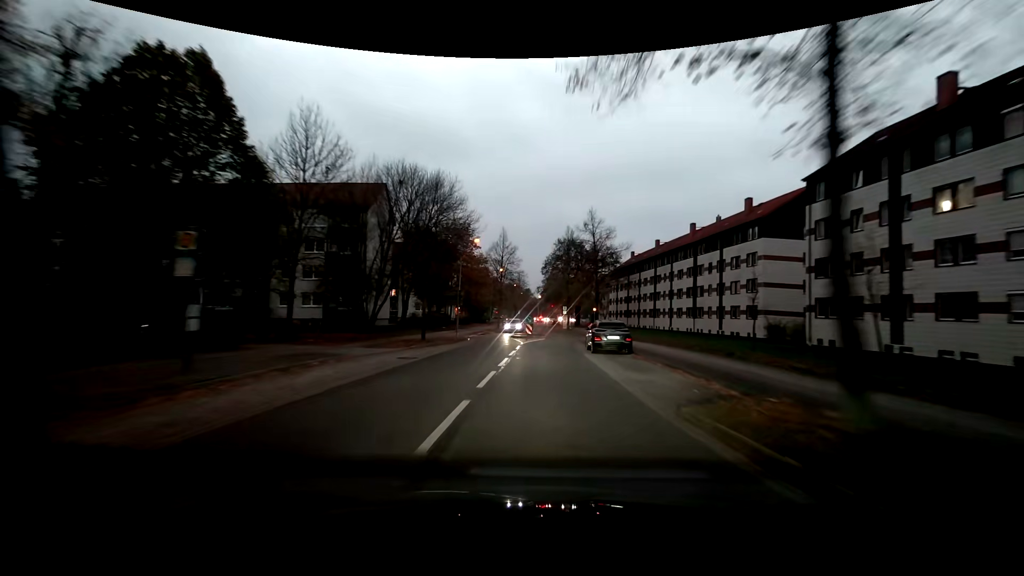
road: residential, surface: asphalt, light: Dusk
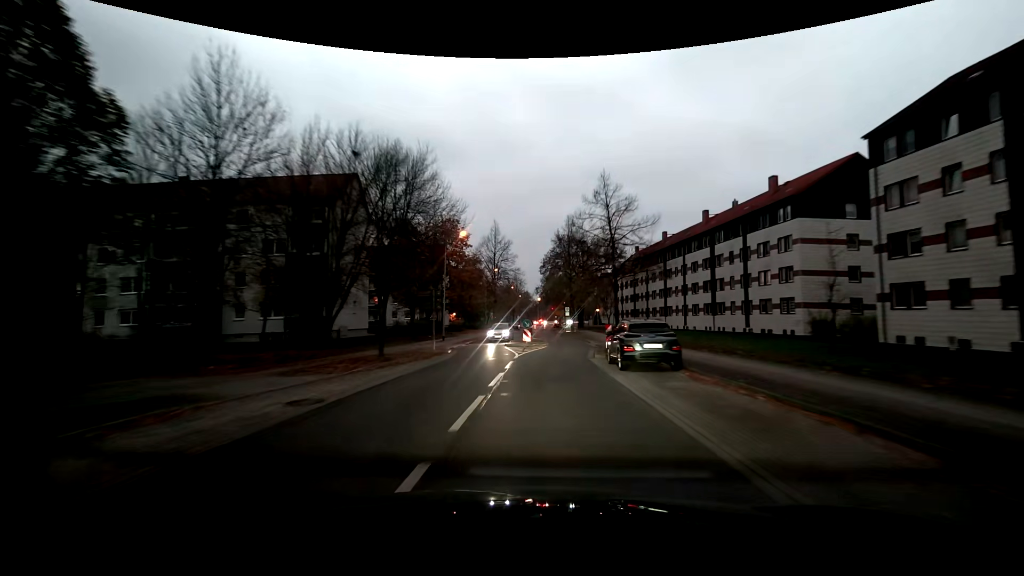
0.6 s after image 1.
(0.0, +7.8) m; -1°
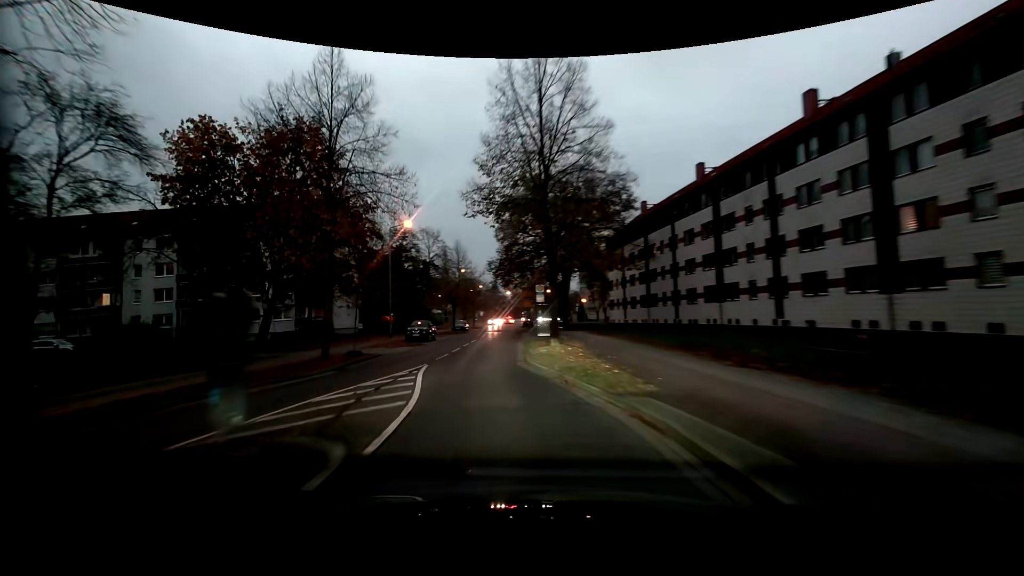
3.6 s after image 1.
(+2.2, +36.1) m; +3°
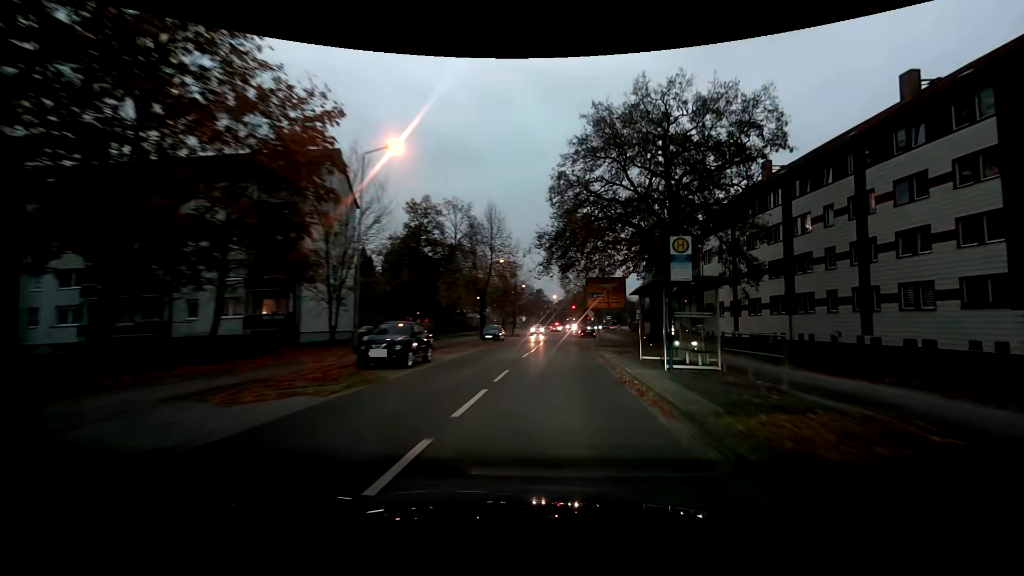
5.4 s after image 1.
(-2.2, +20.2) m; -6°
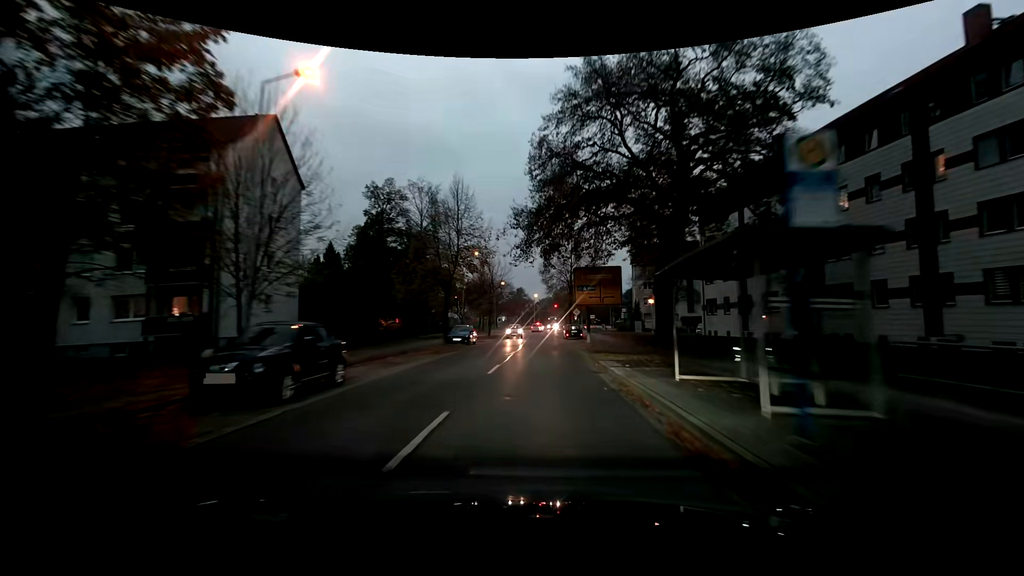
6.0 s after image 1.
(+0.3, +7.1) m; +3°
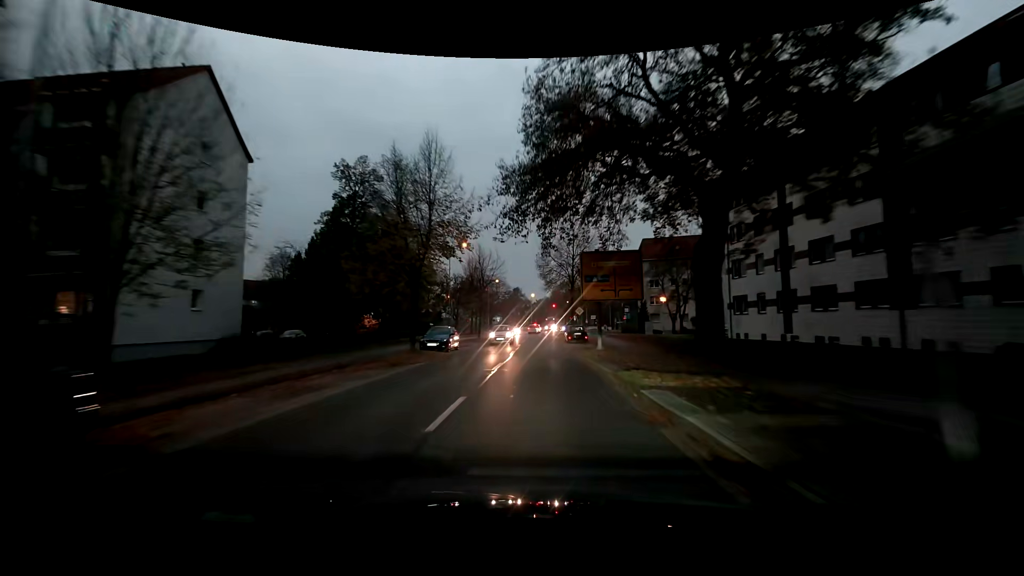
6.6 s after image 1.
(0.0, +7.4) m; 0°
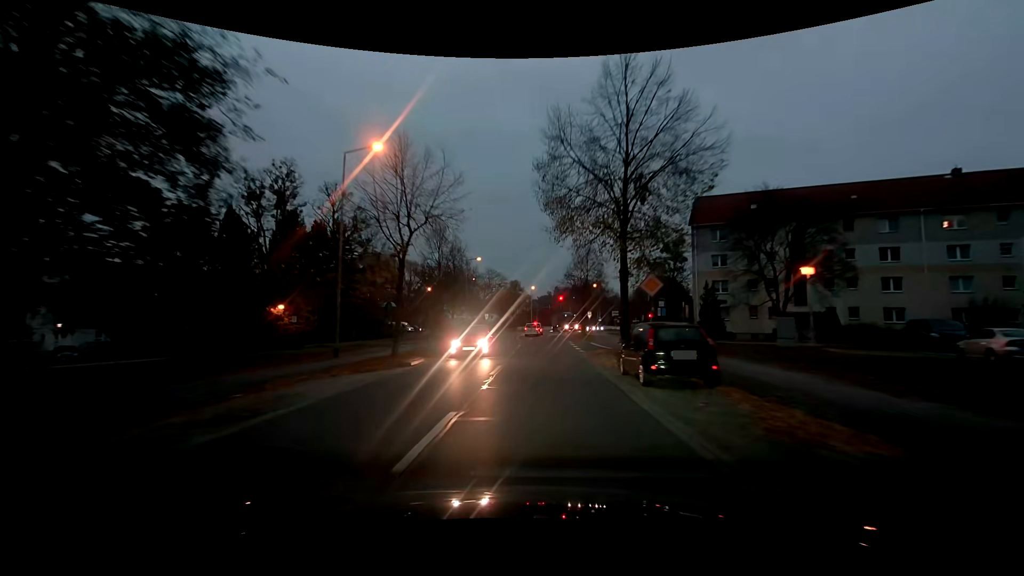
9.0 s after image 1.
(0.0, +28.5) m; -1°
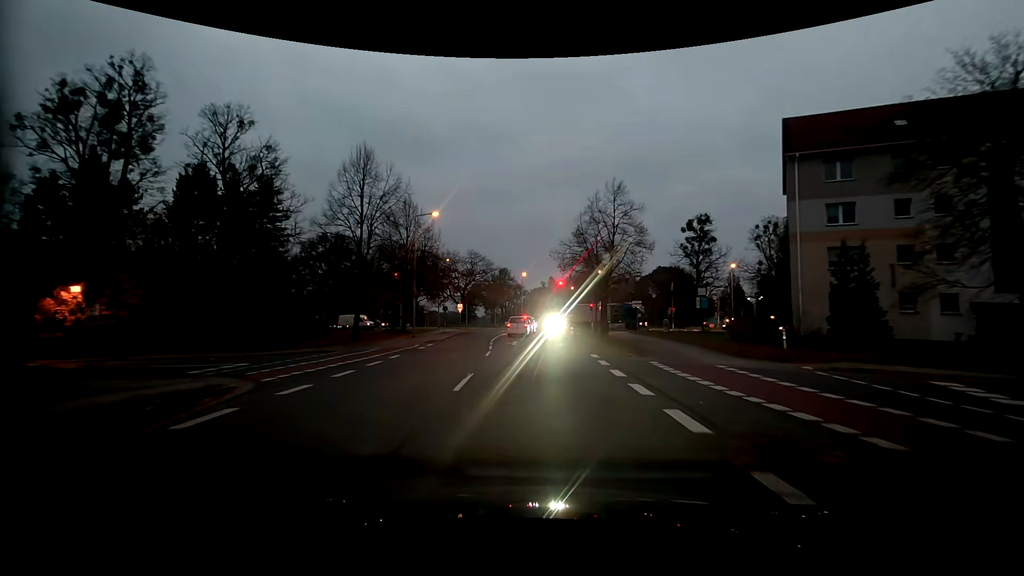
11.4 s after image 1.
(+0.5, +21.6) m; +2°
